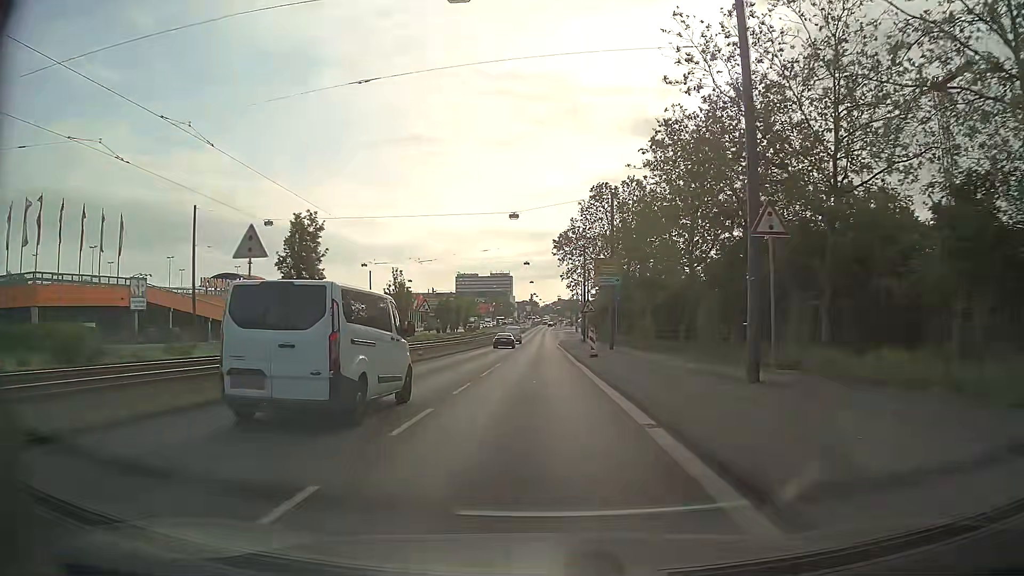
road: primary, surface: asphalt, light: Day
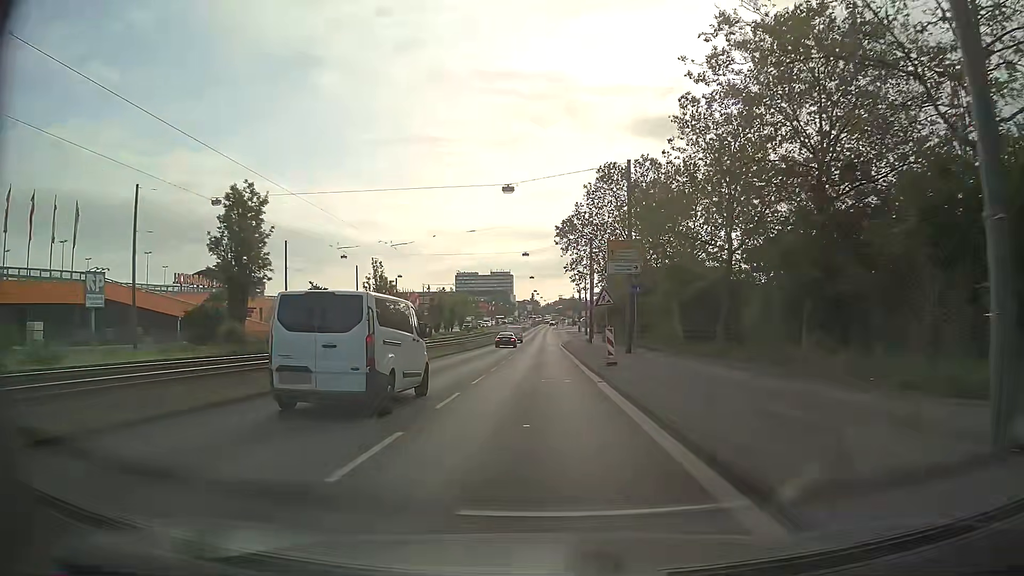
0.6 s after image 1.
(-0.1, +8.6) m; 0°
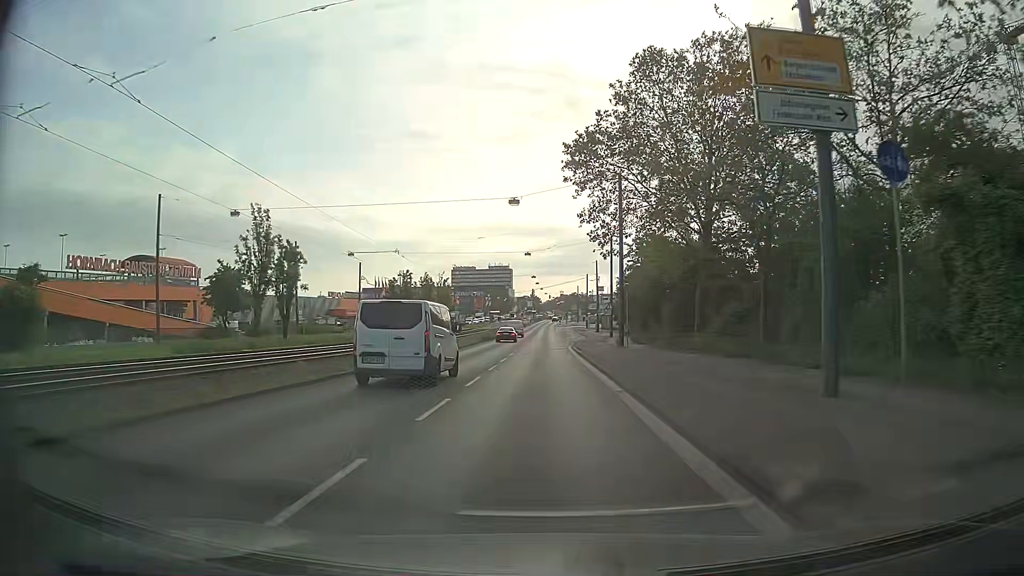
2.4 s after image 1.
(0.0, +26.0) m; 0°
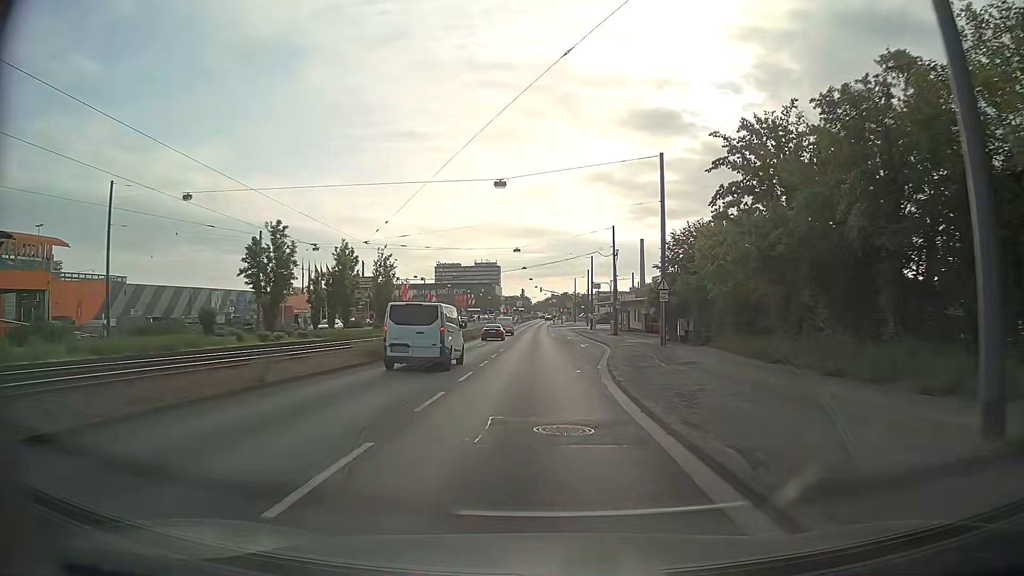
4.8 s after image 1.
(+0.1, +35.0) m; +1°
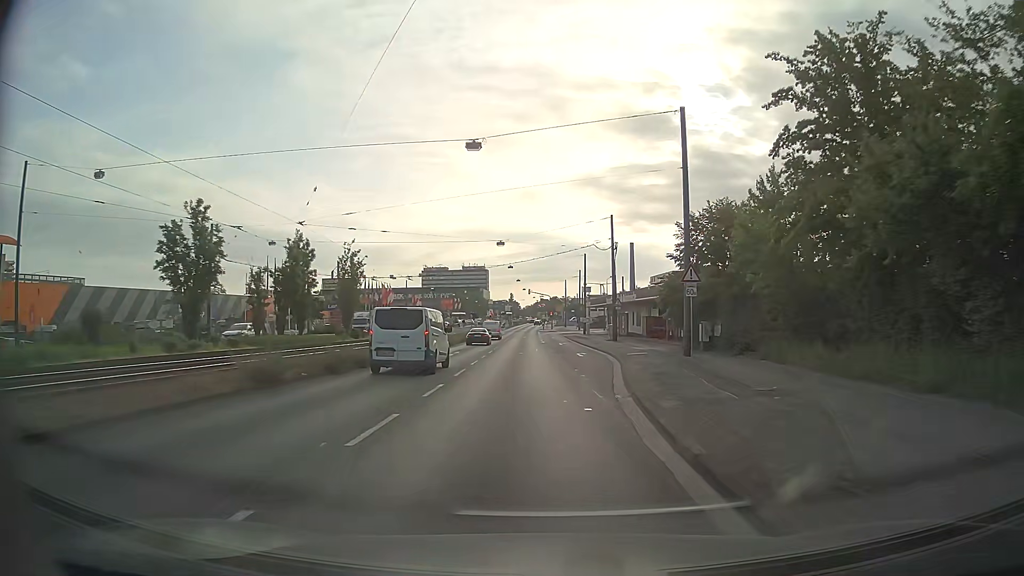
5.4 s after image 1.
(0.0, +8.8) m; +1°
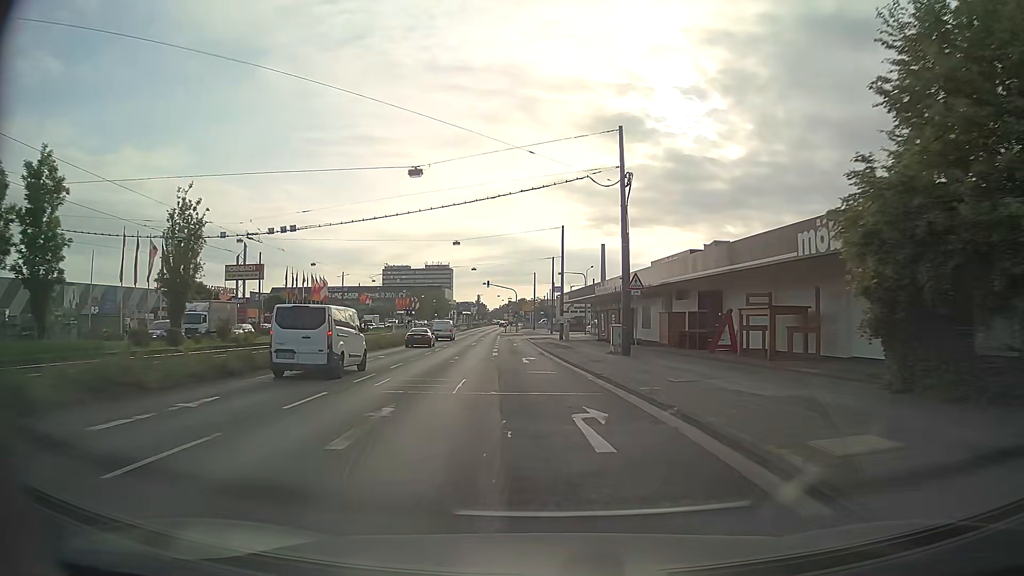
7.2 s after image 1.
(+0.8, +26.4) m; +3°
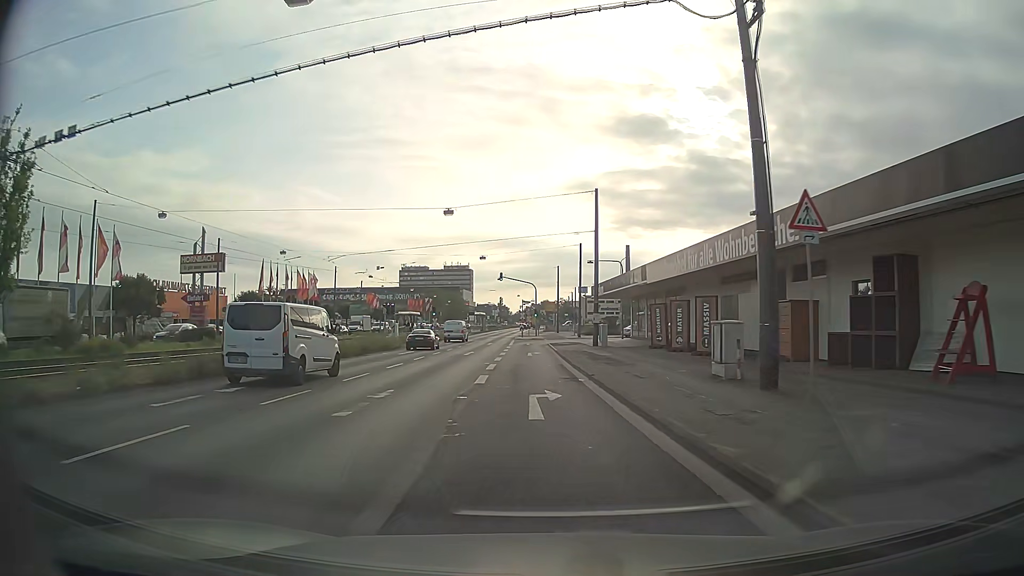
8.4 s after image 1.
(-0.2, +17.5) m; -2°
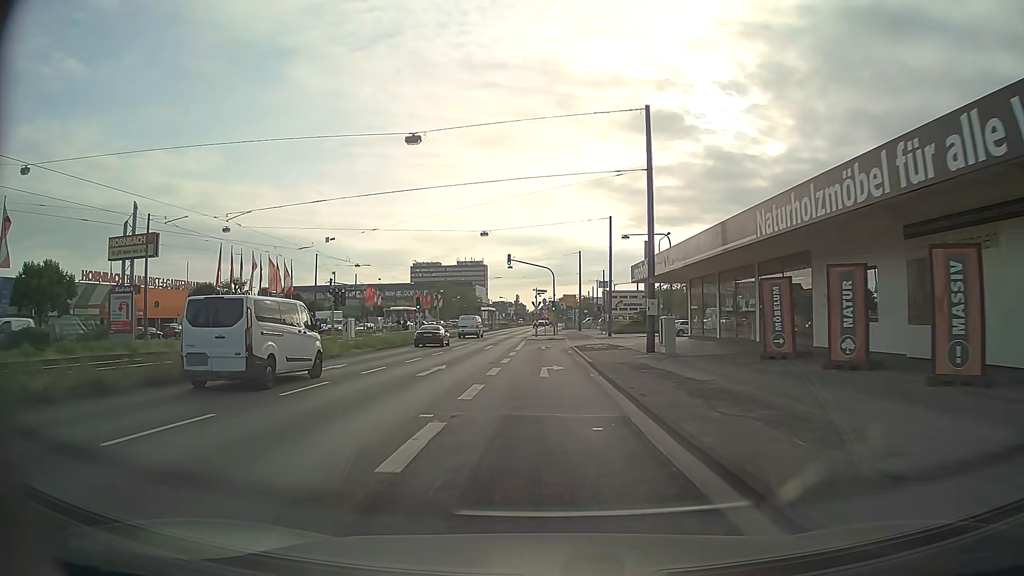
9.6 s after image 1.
(-0.3, +16.9) m; -2°
(0, +10) (0, +20) (0, +30) (0, +40) (+3, +49) (+10, +56) (+20, +60) (+30, +62) (+39, +63) (+49, +63) m
